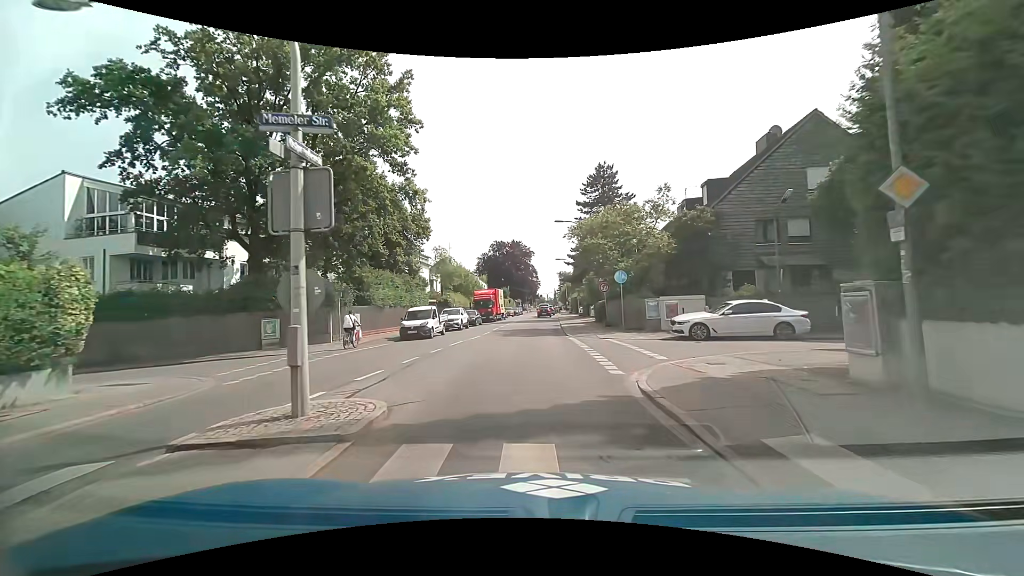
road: secondary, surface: asphalt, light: Day
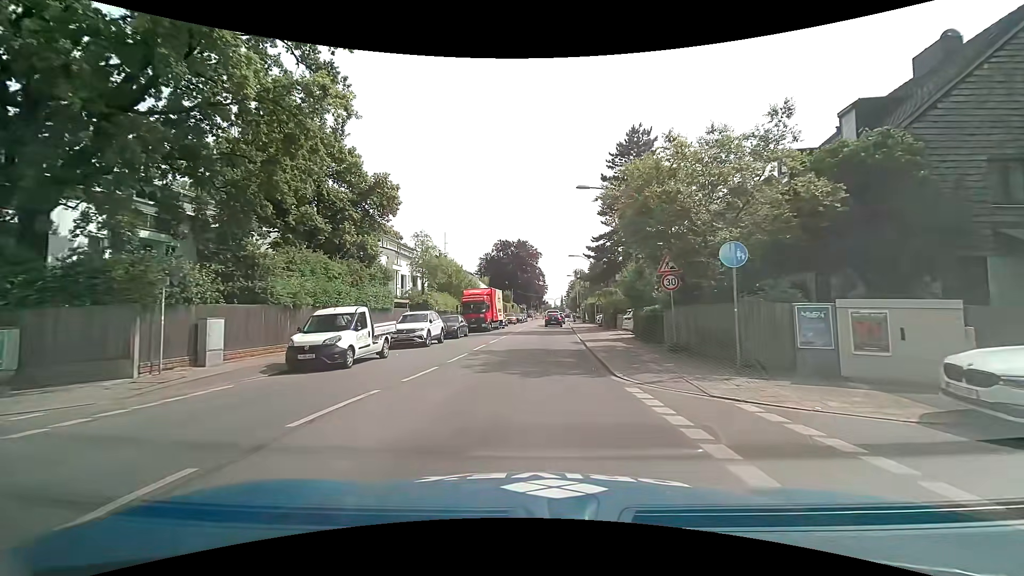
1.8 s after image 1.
(-0.1, +13.1) m; 0°
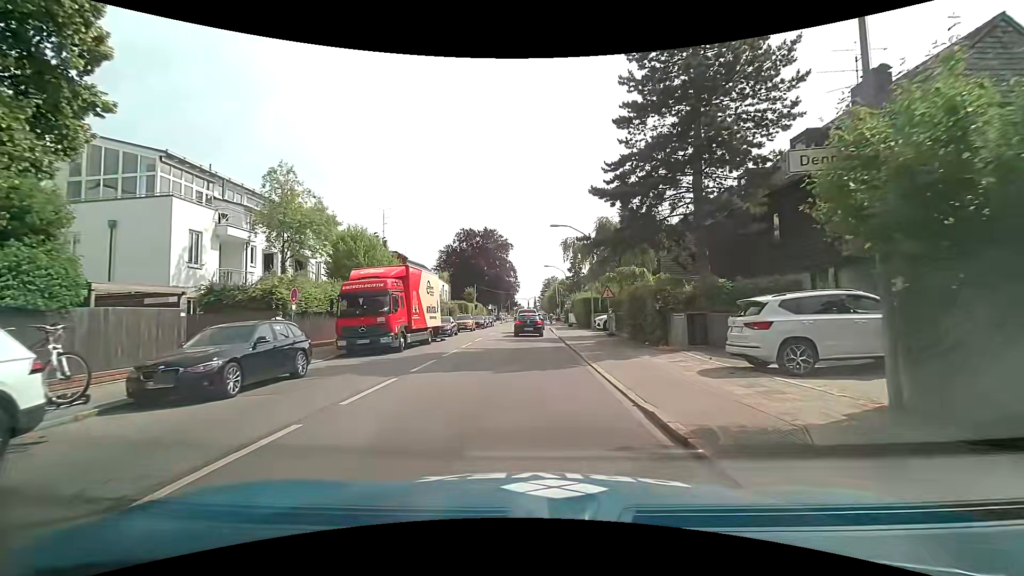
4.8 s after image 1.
(+0.4, +20.5) m; +2°
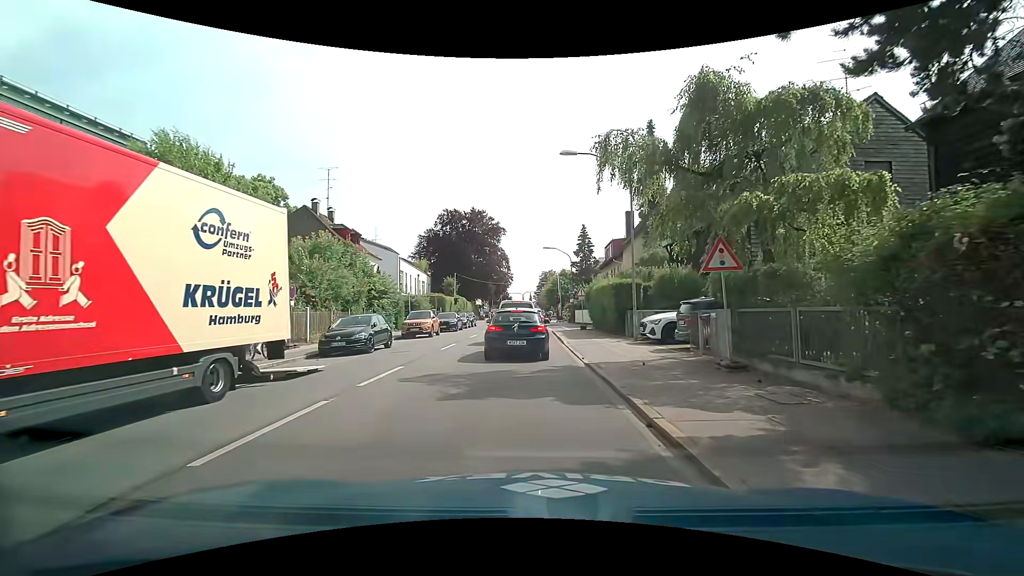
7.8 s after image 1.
(+0.4, +16.5) m; +2°
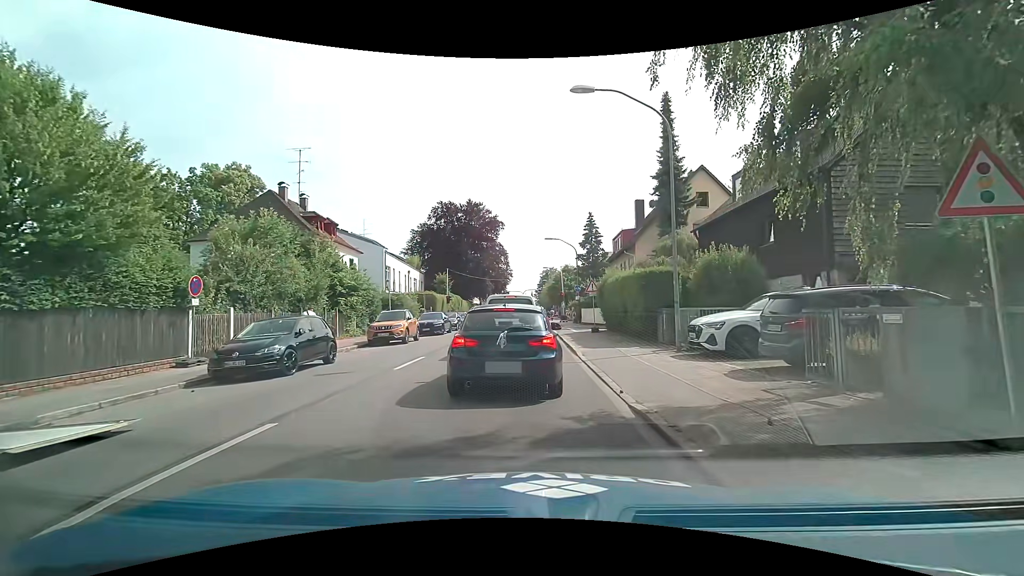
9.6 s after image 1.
(0.0, +5.7) m; 0°
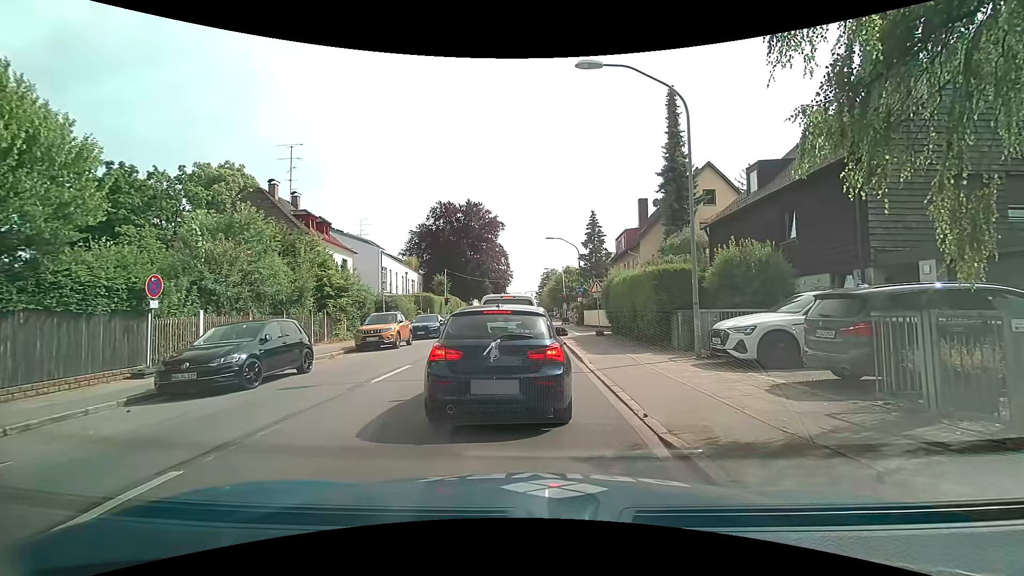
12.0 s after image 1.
(0.0, +1.6) m; -2°
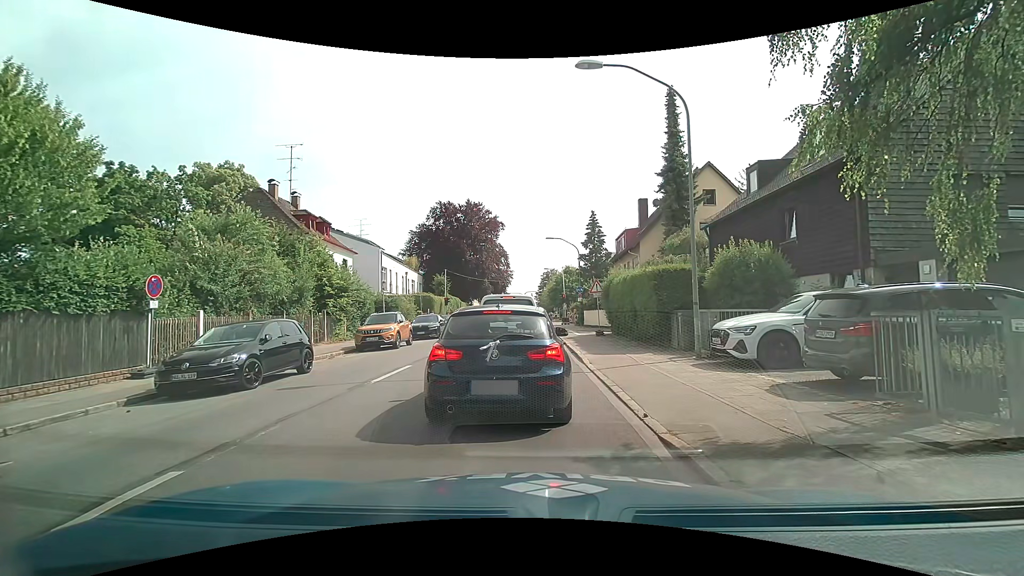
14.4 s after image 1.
(0.0, 0.0) m; 0°
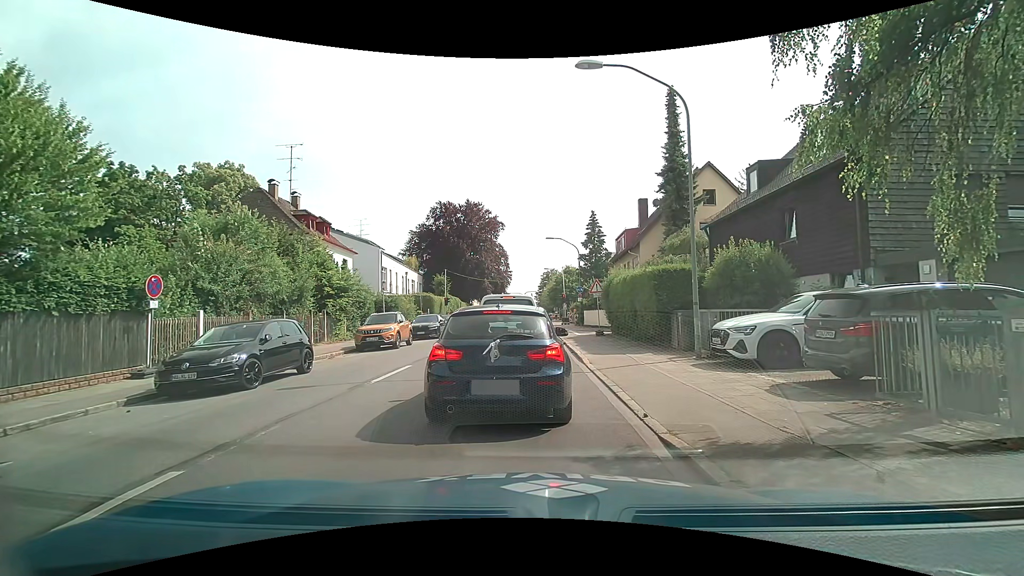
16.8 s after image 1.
(0.0, 0.0) m; 0°
(0, +10) (0, +20) (0, +30) (0, +40) (0, +50) (+1, +60) (+1, +70) (+2, +80) (+2, +90) (+3, +100) m
